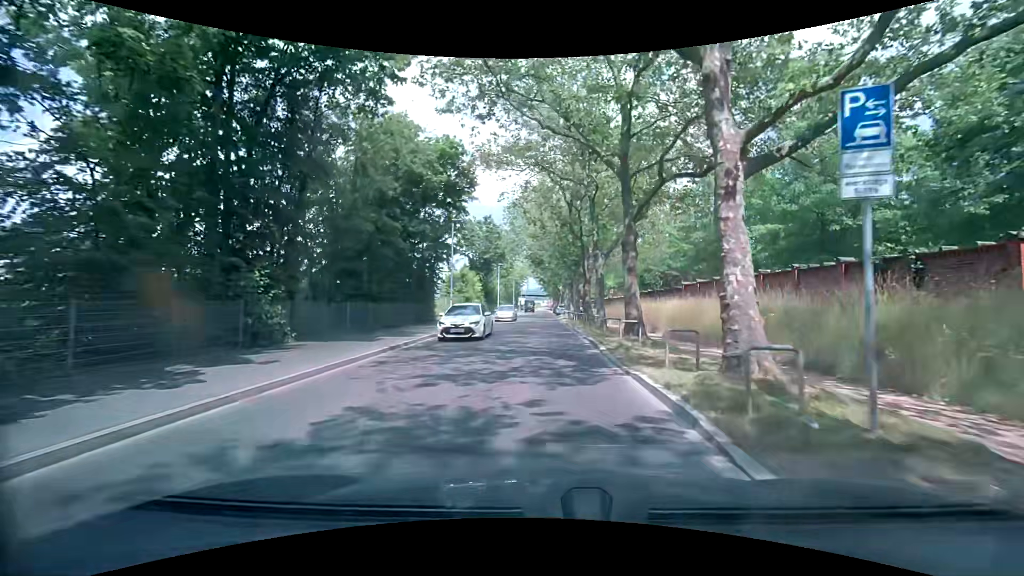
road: tertiary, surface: asphalt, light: Day
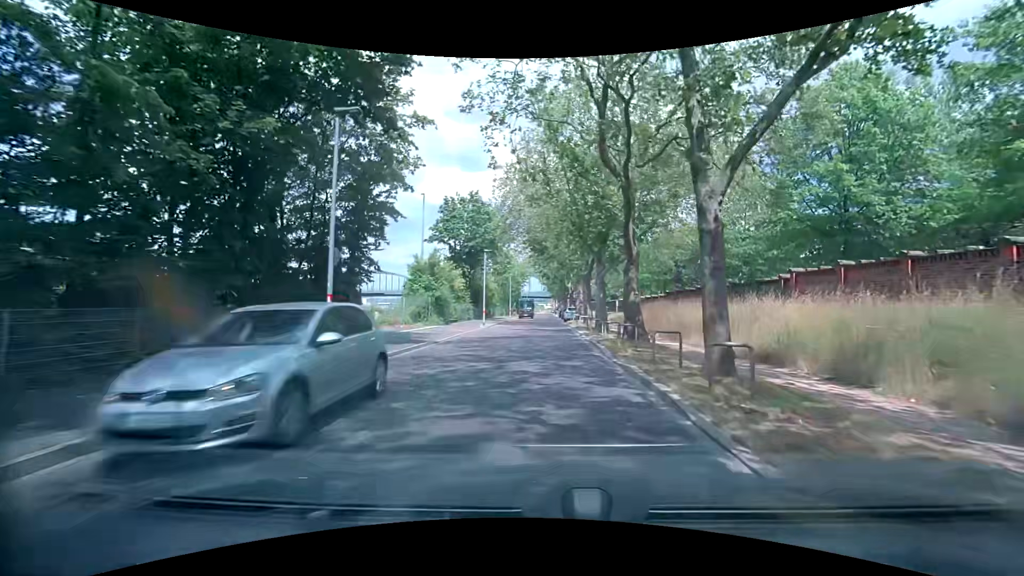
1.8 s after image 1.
(-0.1, +16.3) m; -1°
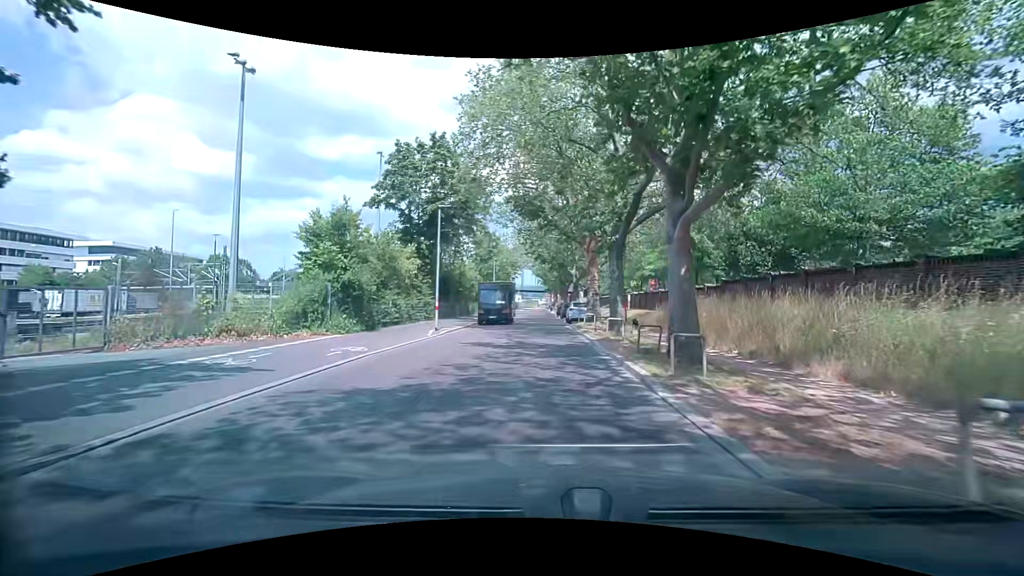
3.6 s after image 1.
(0.0, +16.4) m; 0°
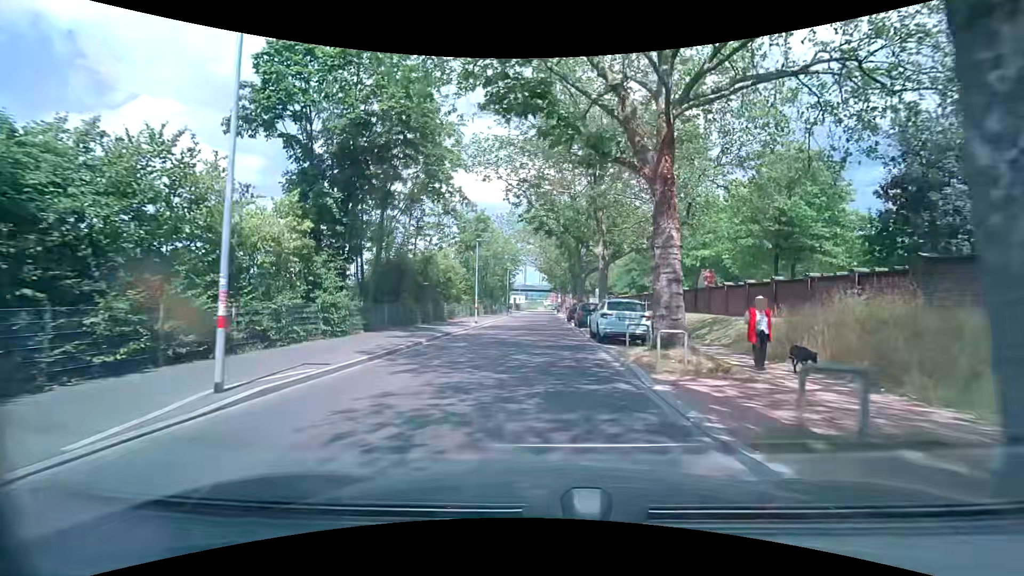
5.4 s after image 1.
(+0.2, +16.6) m; 0°
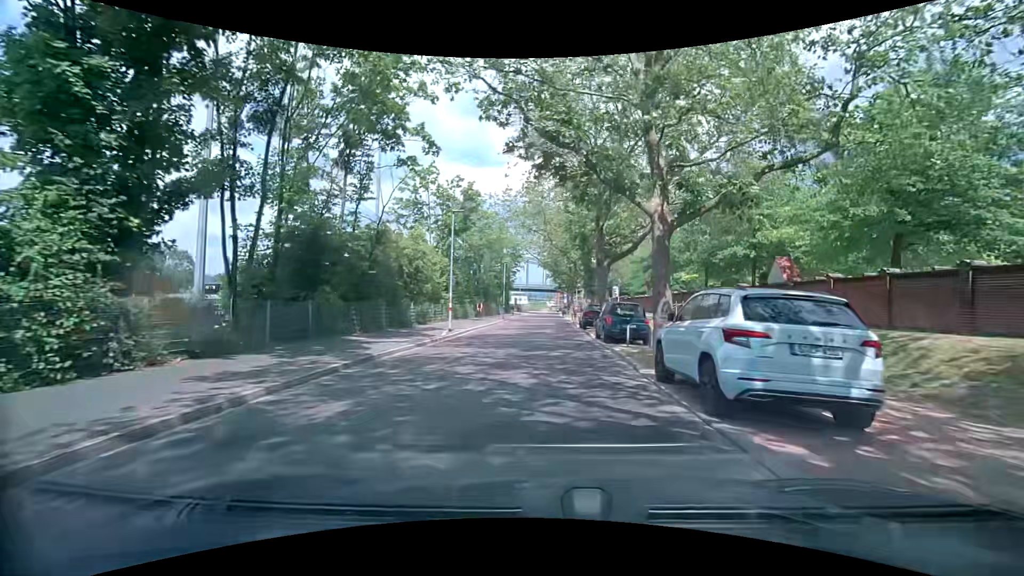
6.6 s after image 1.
(-0.1, +11.4) m; 0°
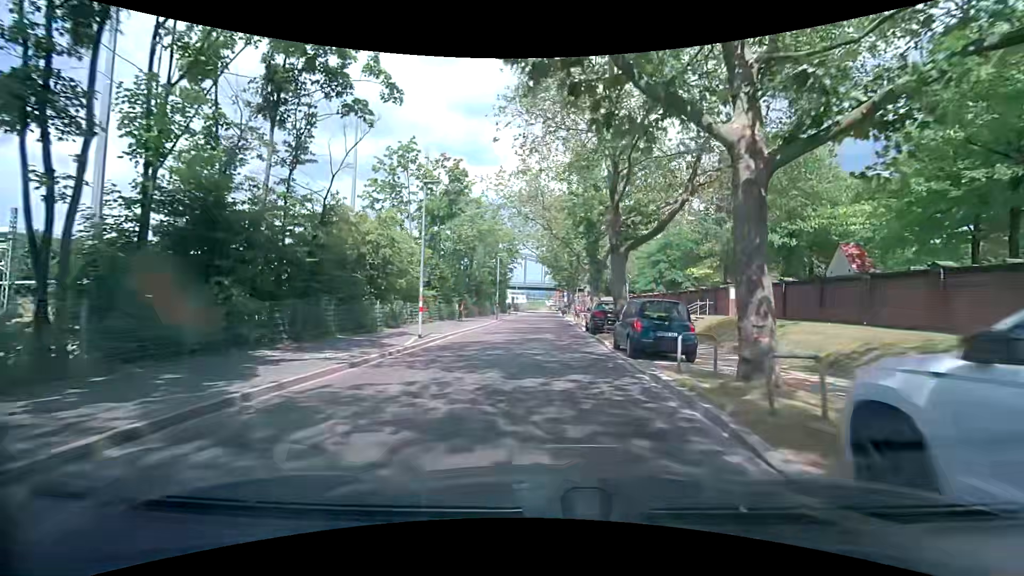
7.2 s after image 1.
(0.0, +5.8) m; 0°
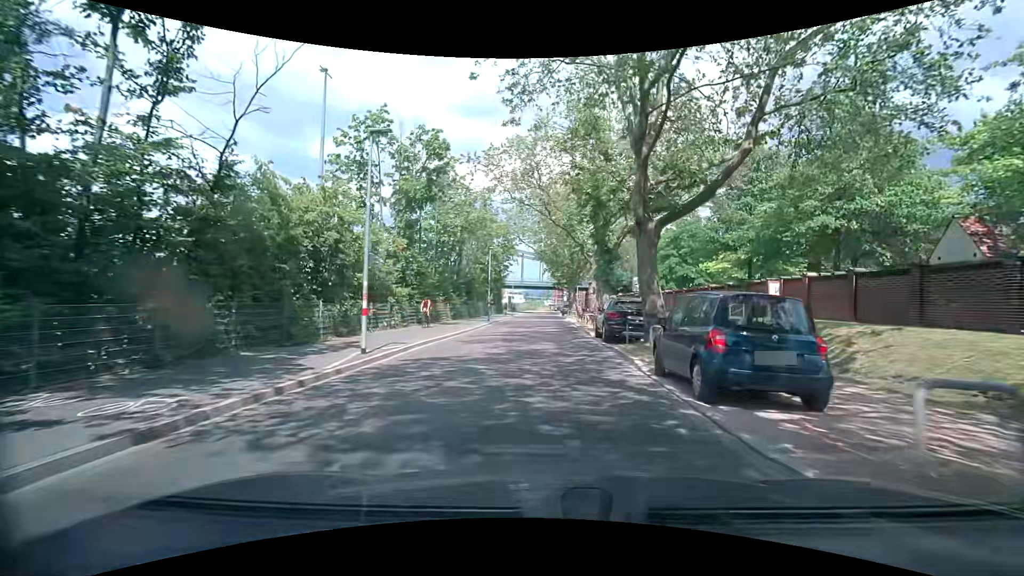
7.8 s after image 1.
(0.0, +5.9) m; +1°
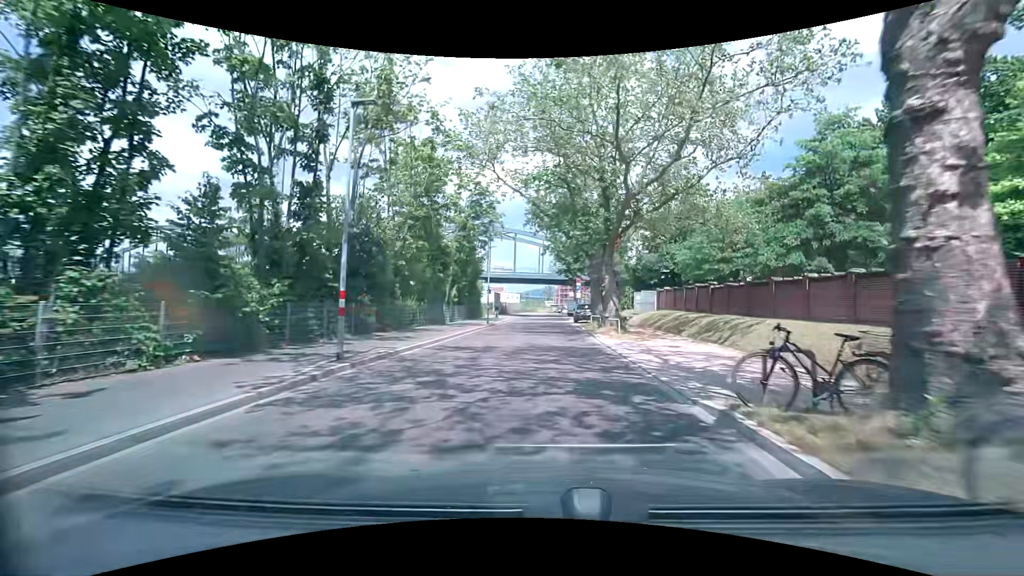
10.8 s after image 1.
(-0.2, +30.1) m; -1°
(0, +10) (0, +20) (0, +30) (0, +40) (+1, +50) (+1, +60) (+1, +70) (+2, +80) (+3, +90) (+5, +100) m
